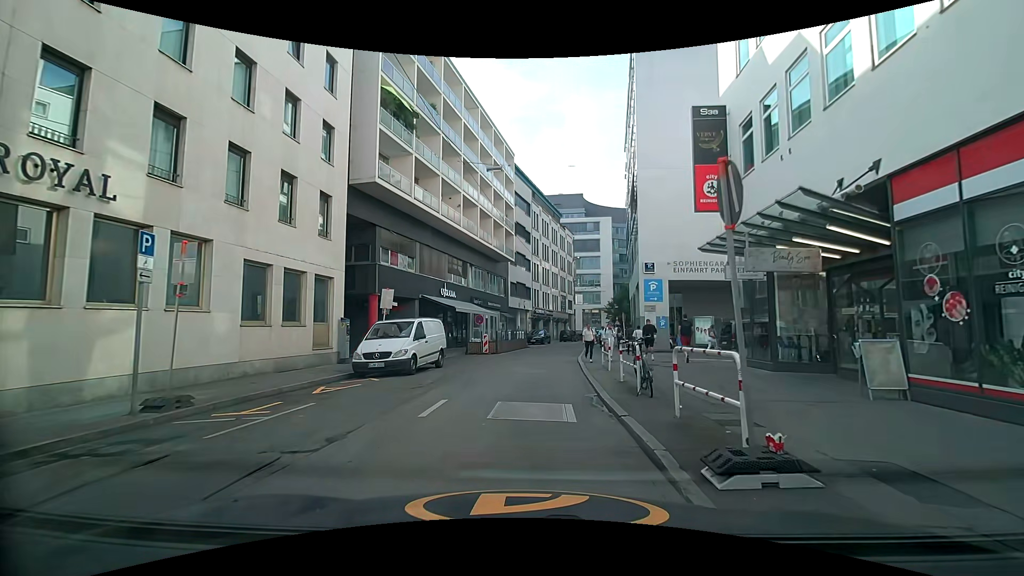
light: Day
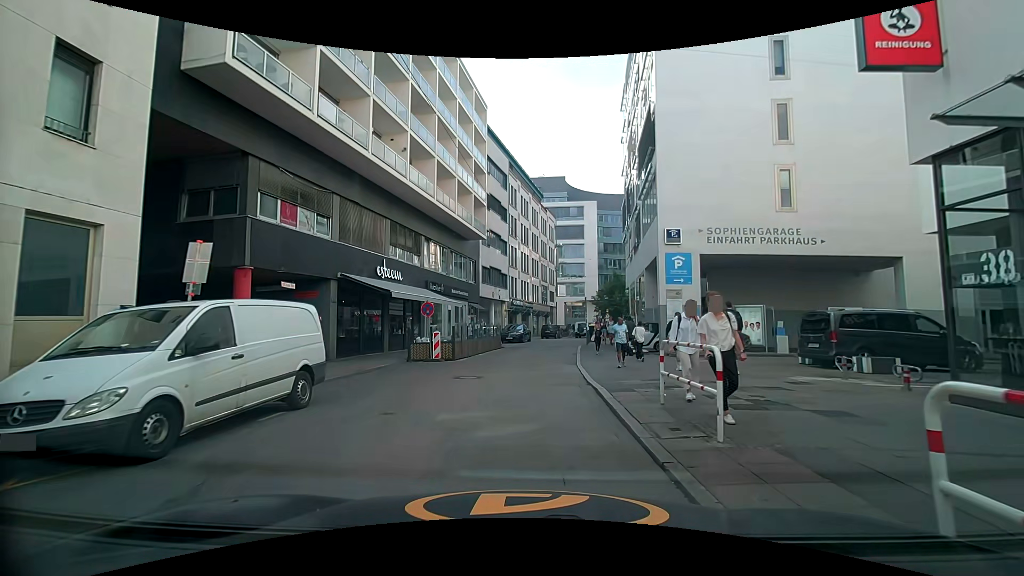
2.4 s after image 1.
(+0.2, +10.1) m; +2°
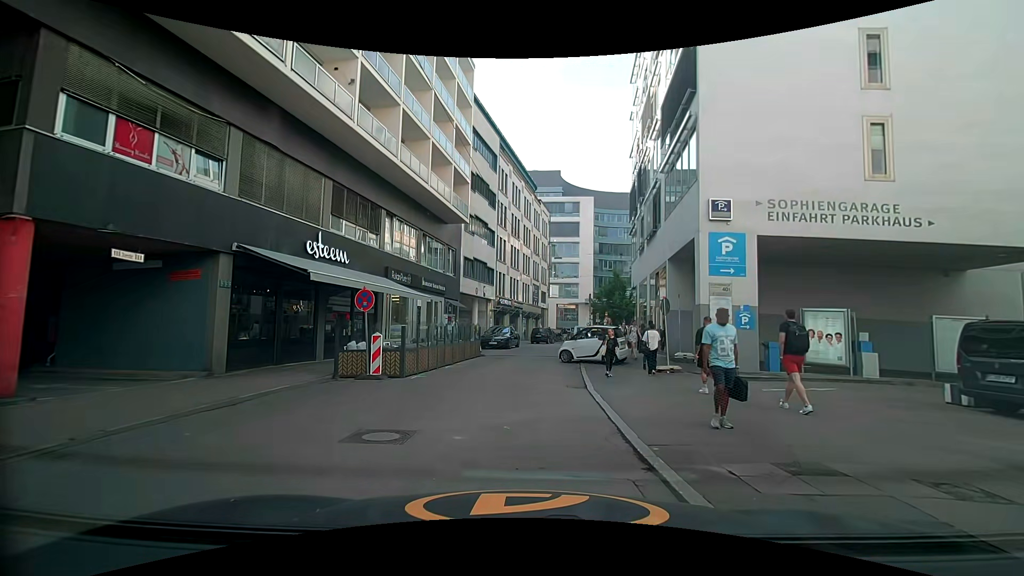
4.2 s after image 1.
(+0.1, +6.8) m; +2°
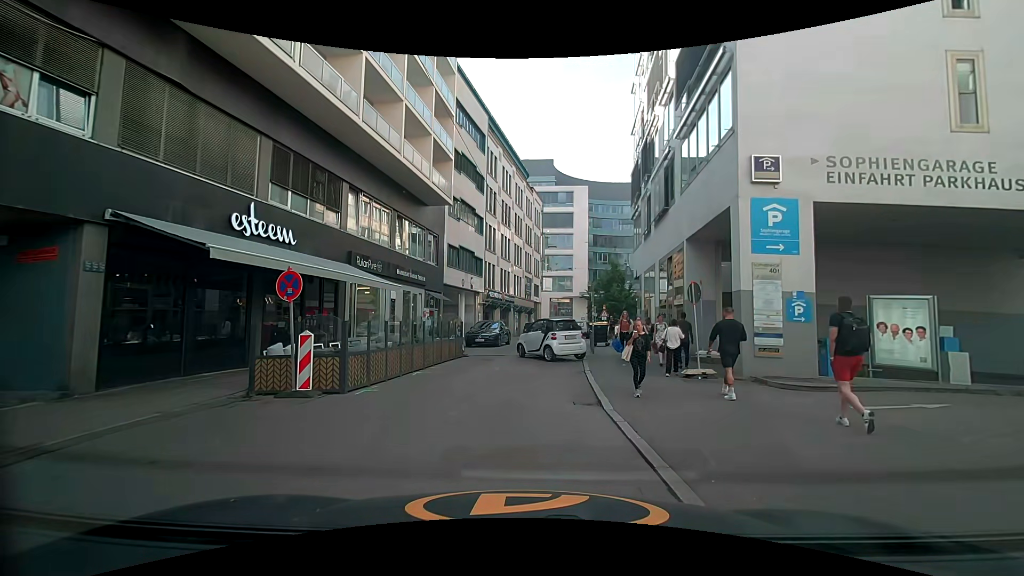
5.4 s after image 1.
(0.0, +3.8) m; 0°
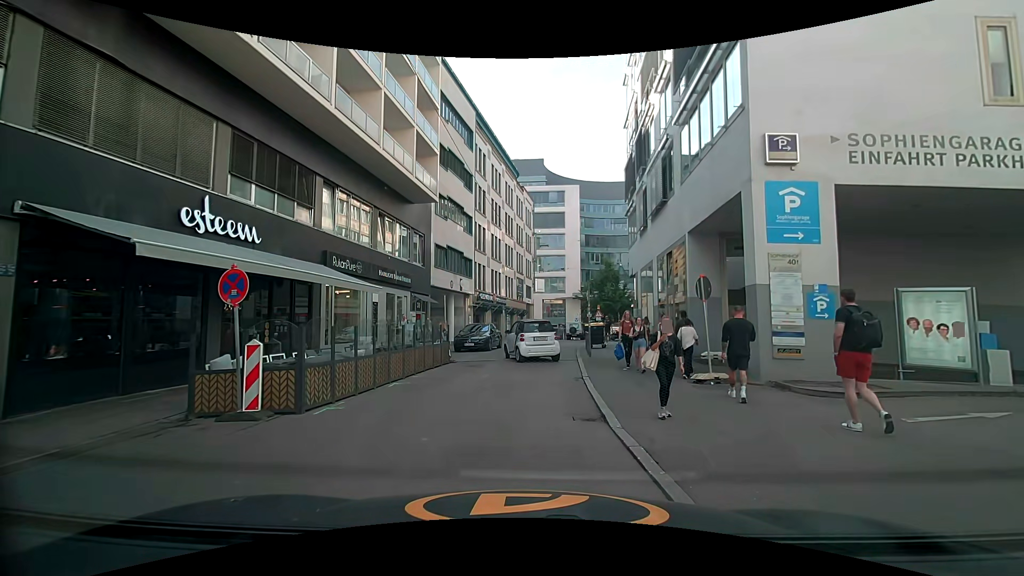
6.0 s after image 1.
(0.0, +1.4) m; 0°
